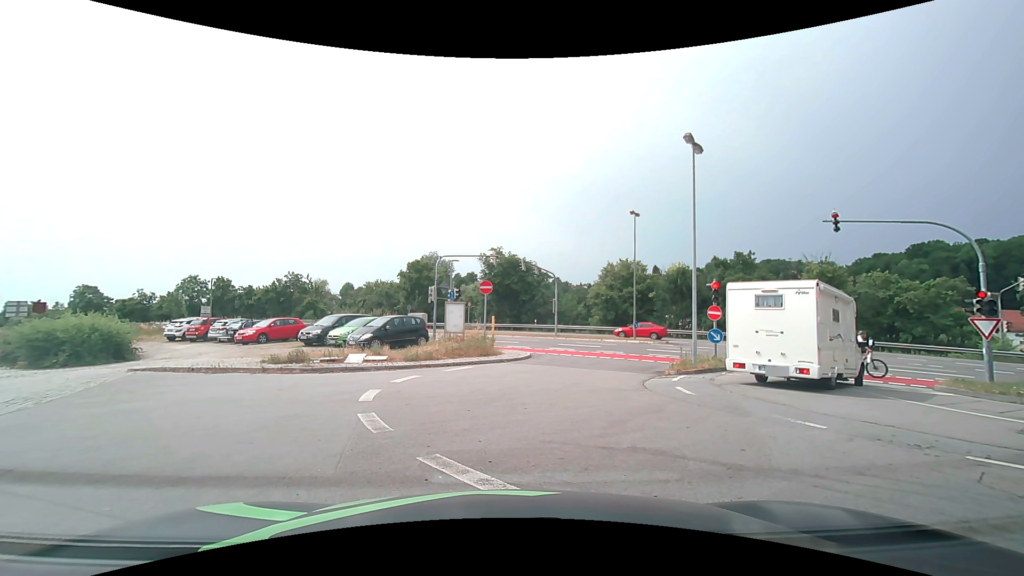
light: Day
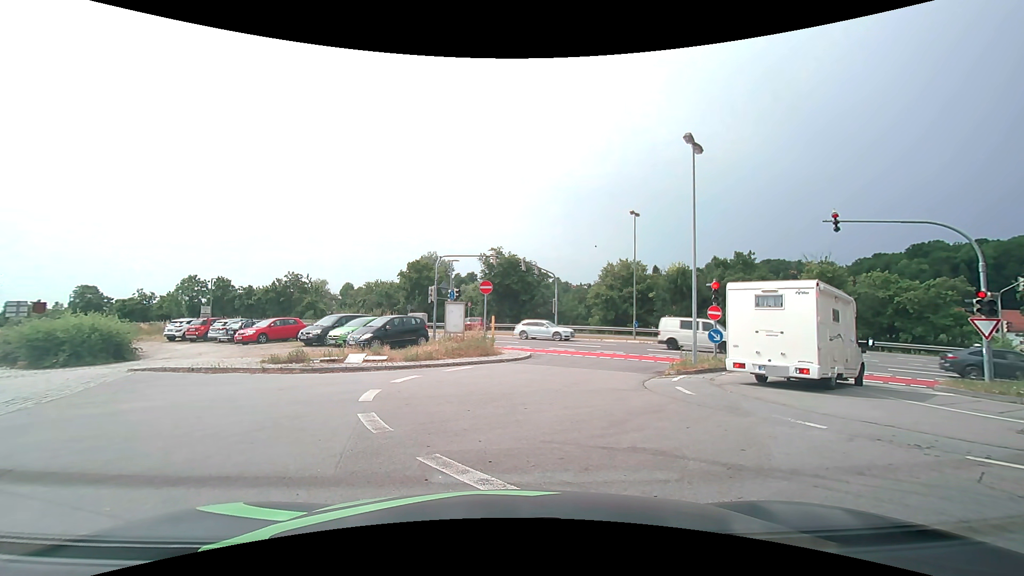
(0.0, 0.0) m; 0°
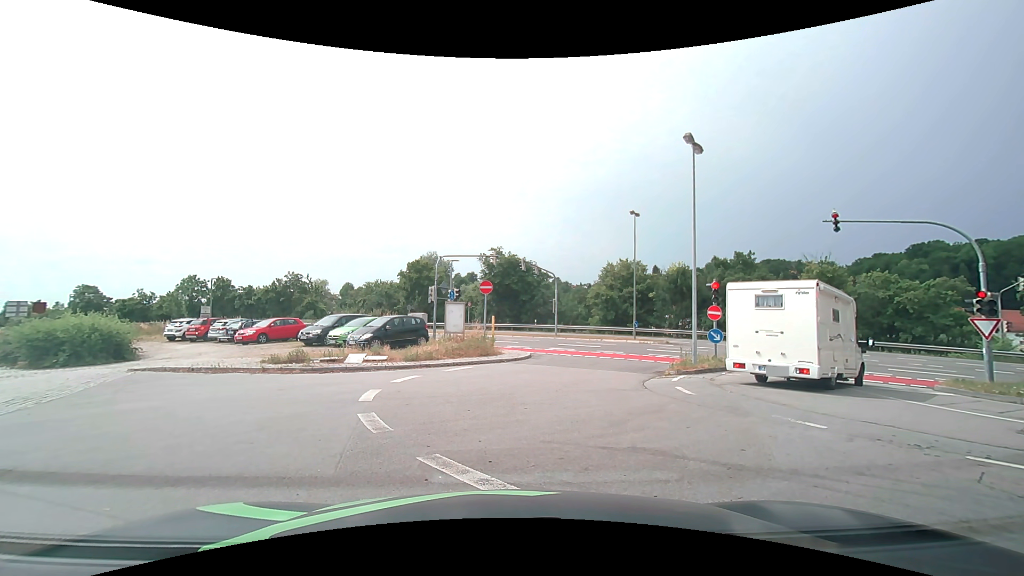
(0.0, 0.0) m; 0°
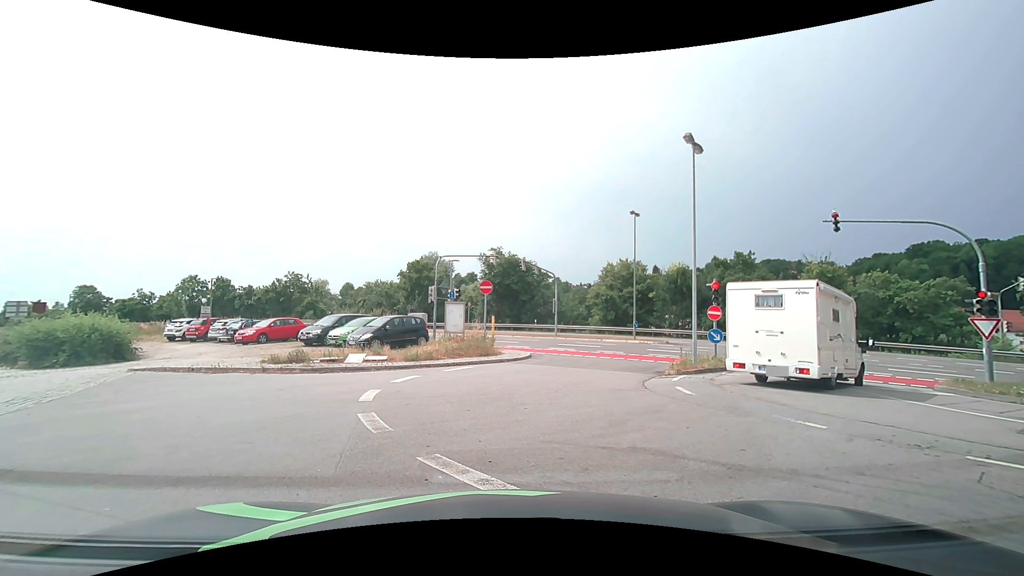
(0.0, 0.0) m; 0°
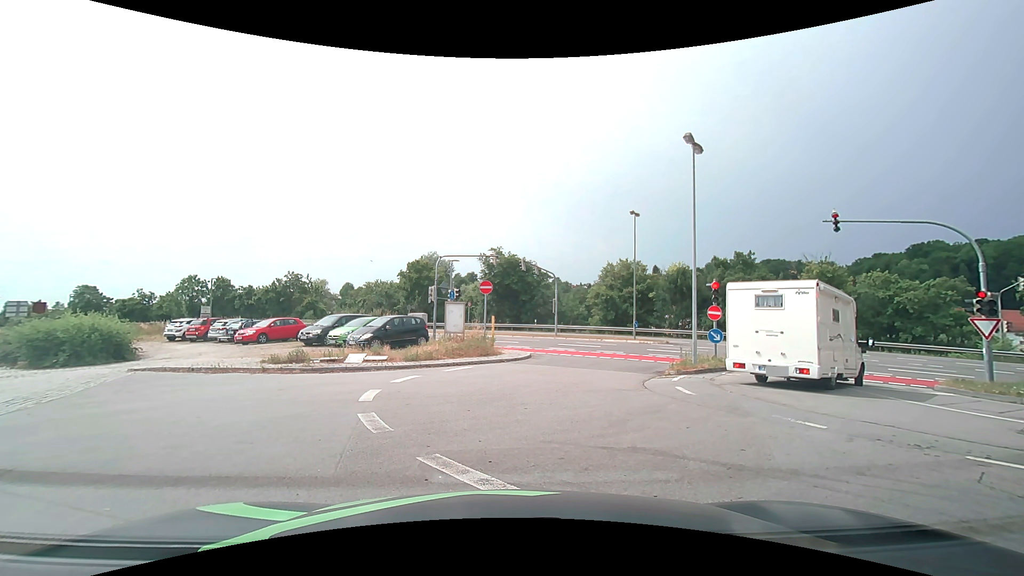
(0.0, 0.0) m; 0°
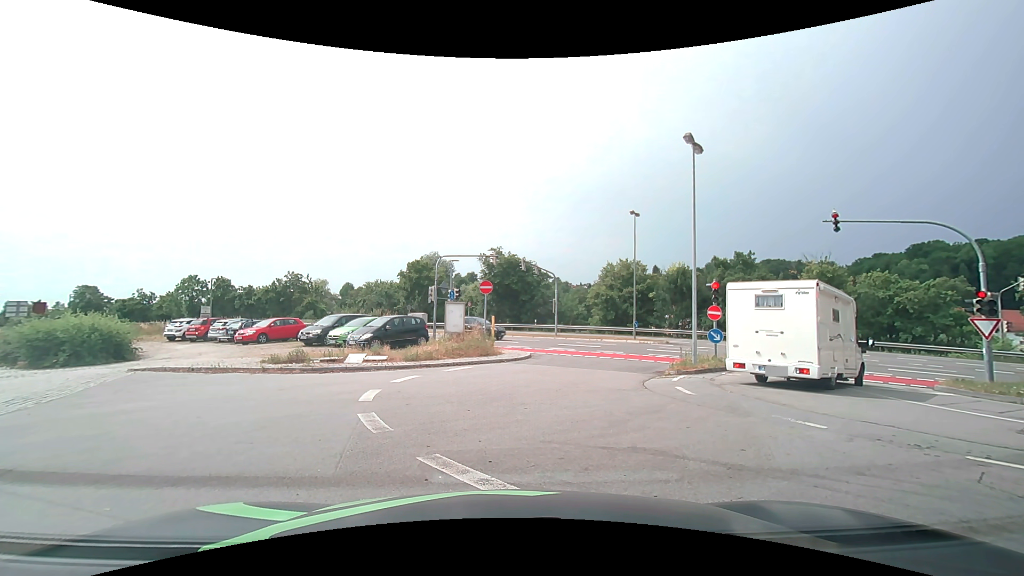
(0.0, 0.0) m; 0°
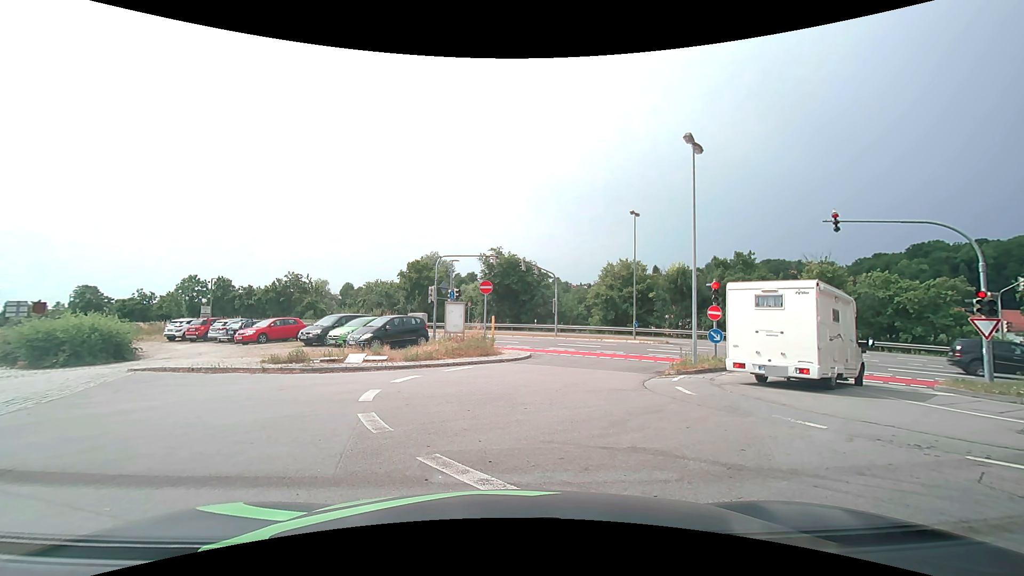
(0.0, 0.0) m; 0°
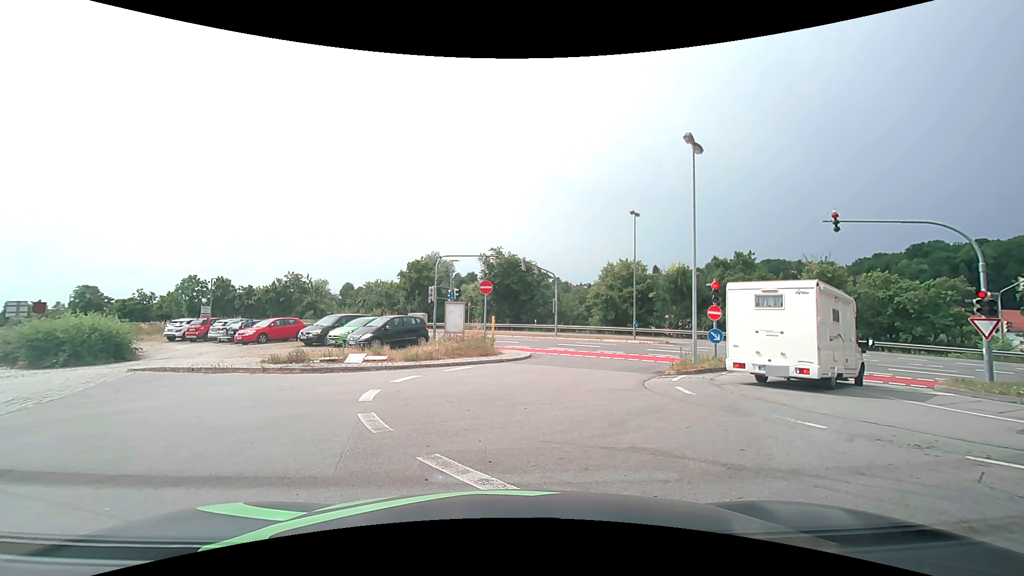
(0.0, 0.0) m; 0°
